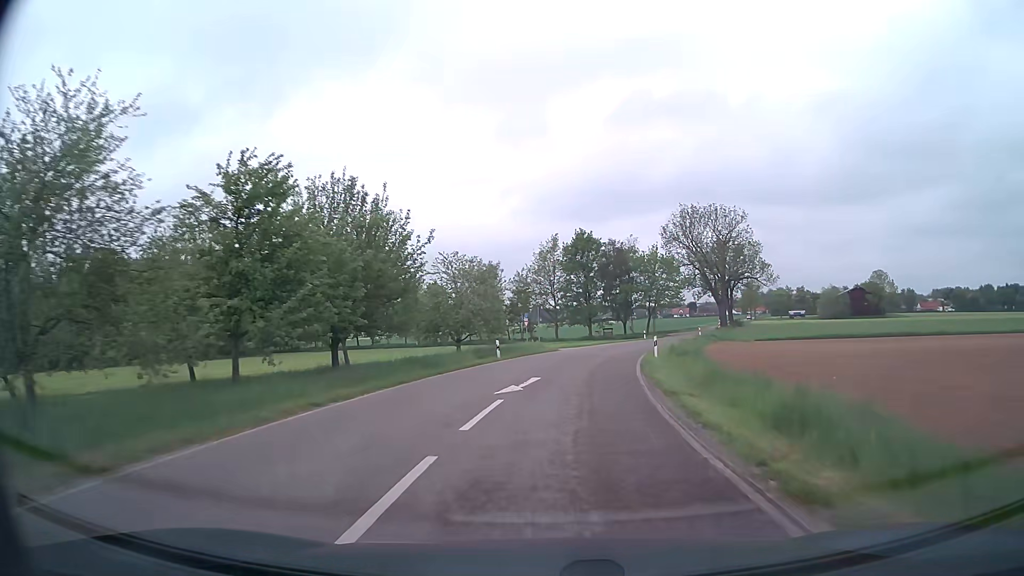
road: unclassified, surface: asphalt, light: Day
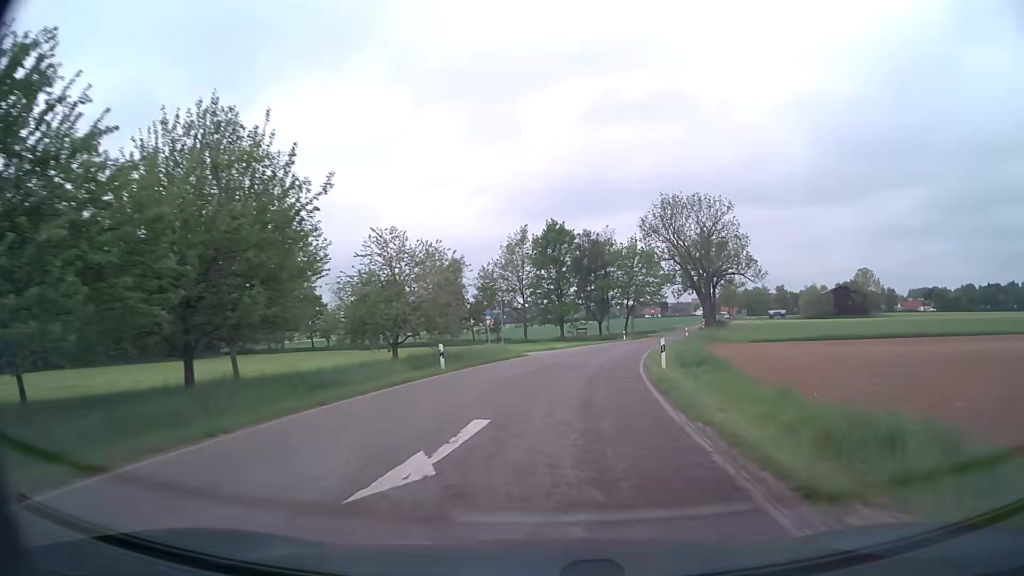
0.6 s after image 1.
(+0.2, +9.1) m; +3°
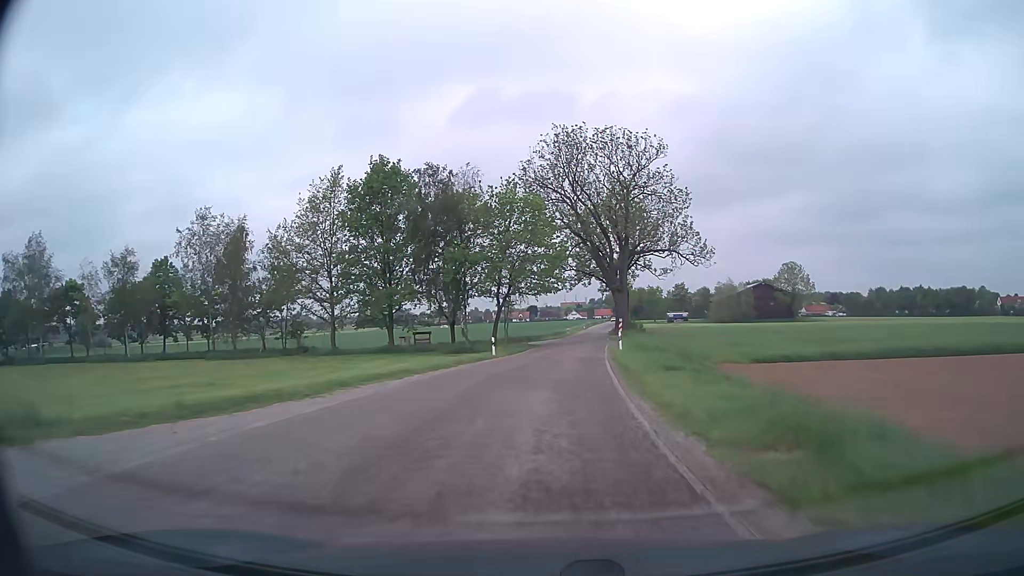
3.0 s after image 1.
(+3.9, +36.5) m; +11°
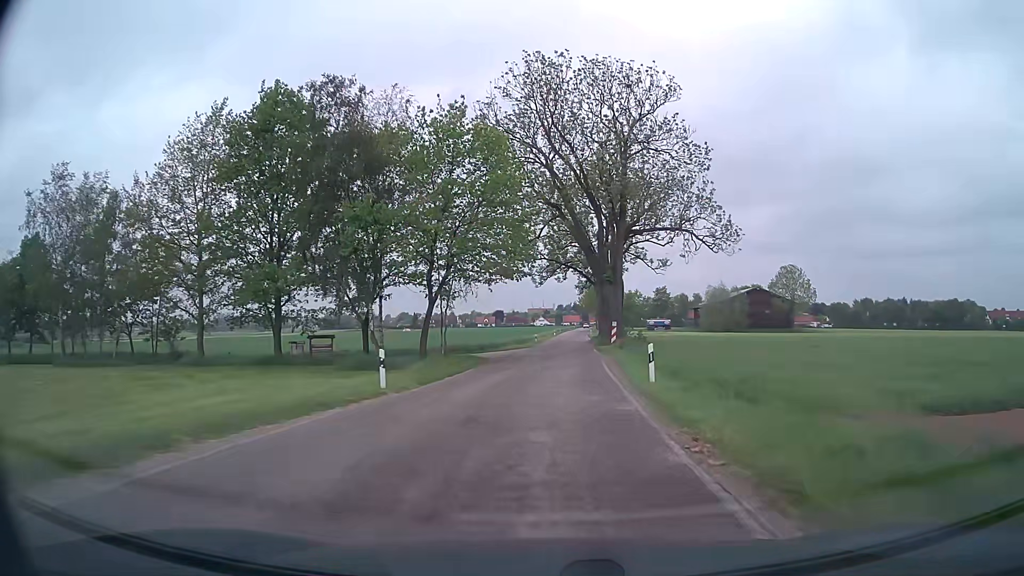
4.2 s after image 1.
(+0.6, +19.2) m; +3°
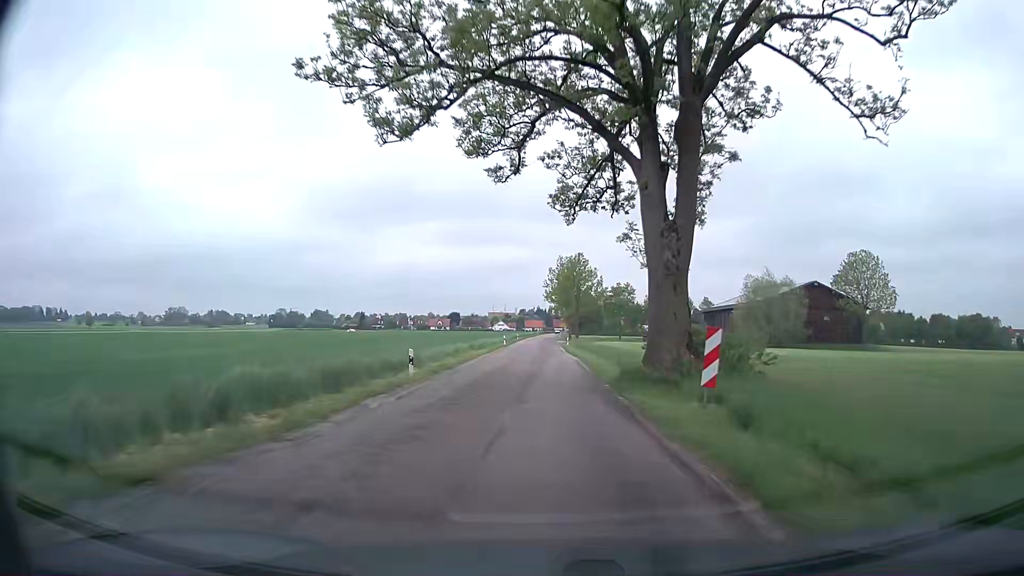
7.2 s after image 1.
(+2.1, +48.6) m; +4°
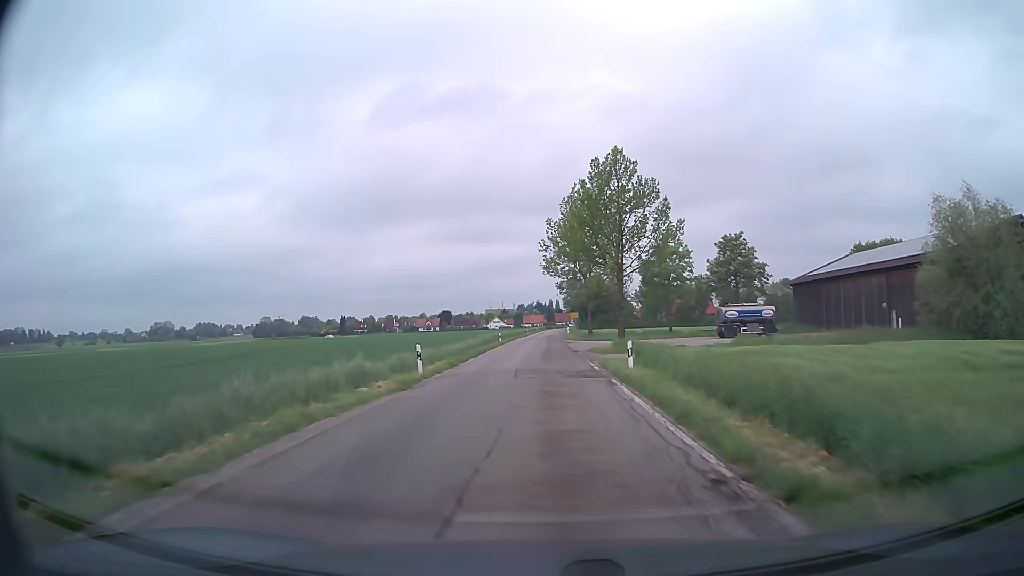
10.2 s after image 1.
(-0.5, +46.9) m; 0°
(0, +10) (0, +20) (0, +30) (0, +40) (0, +50) (0, +60) (0, +70) (0, +80) (+1, +90) (+1, +100) m
